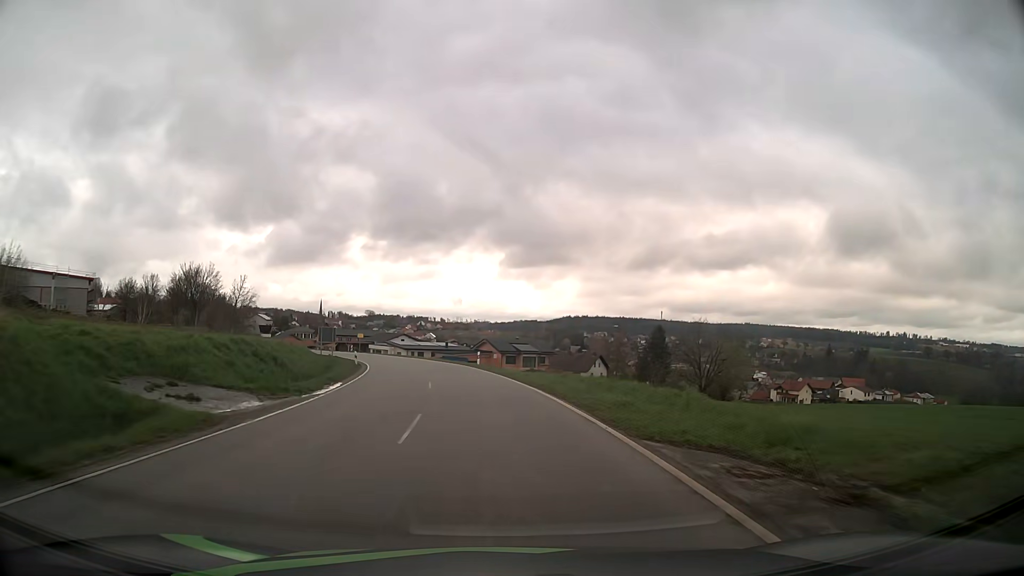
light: Day
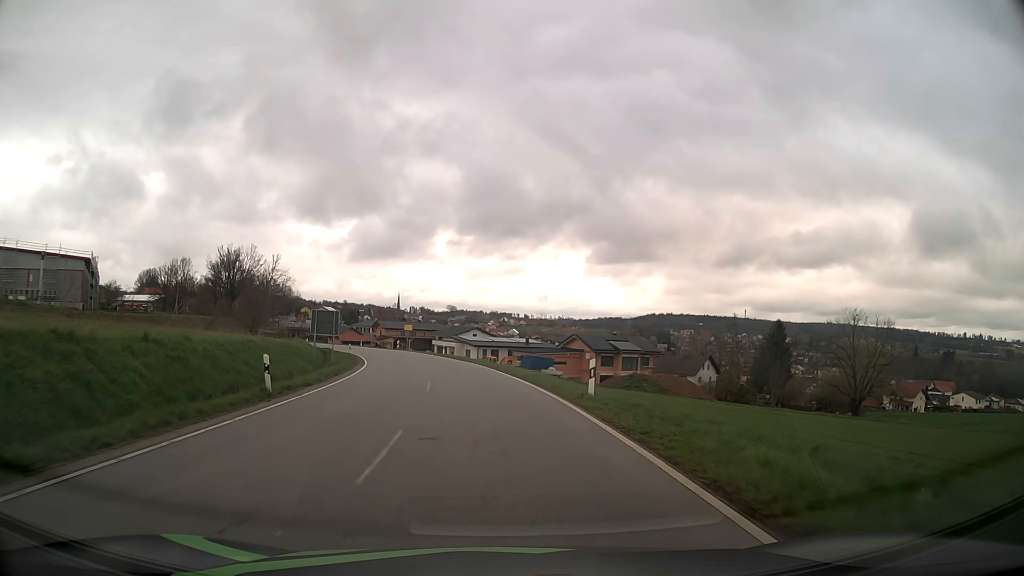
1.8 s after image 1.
(-1.6, +26.9) m; -7°
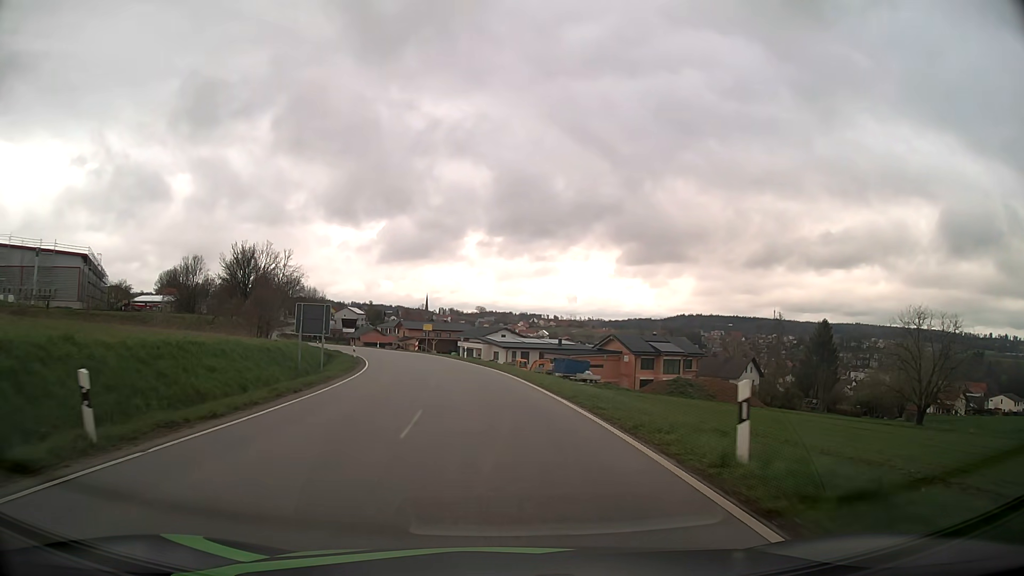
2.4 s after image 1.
(-0.2, +8.7) m; -3°
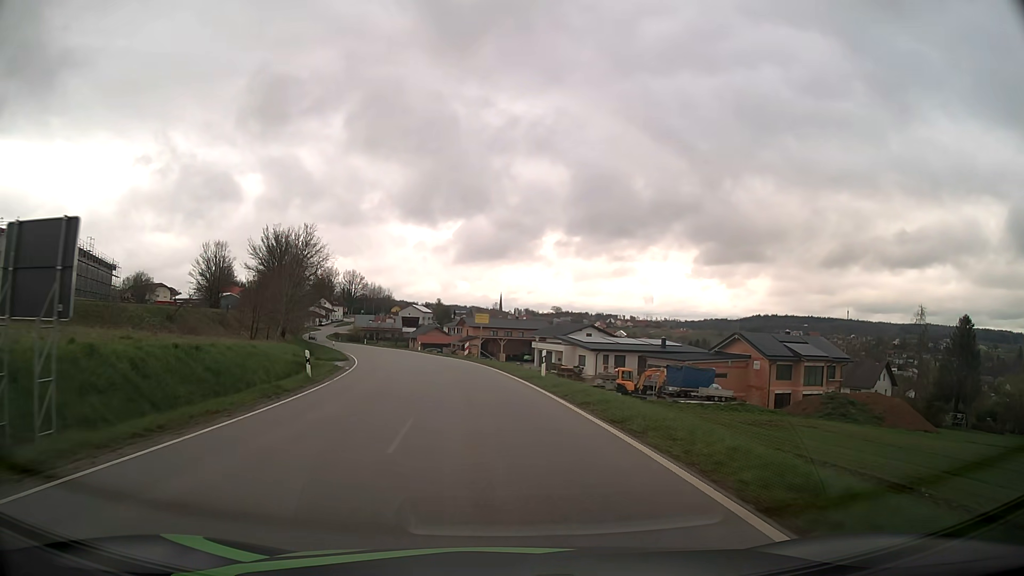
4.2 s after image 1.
(-1.4, +25.1) m; -6°
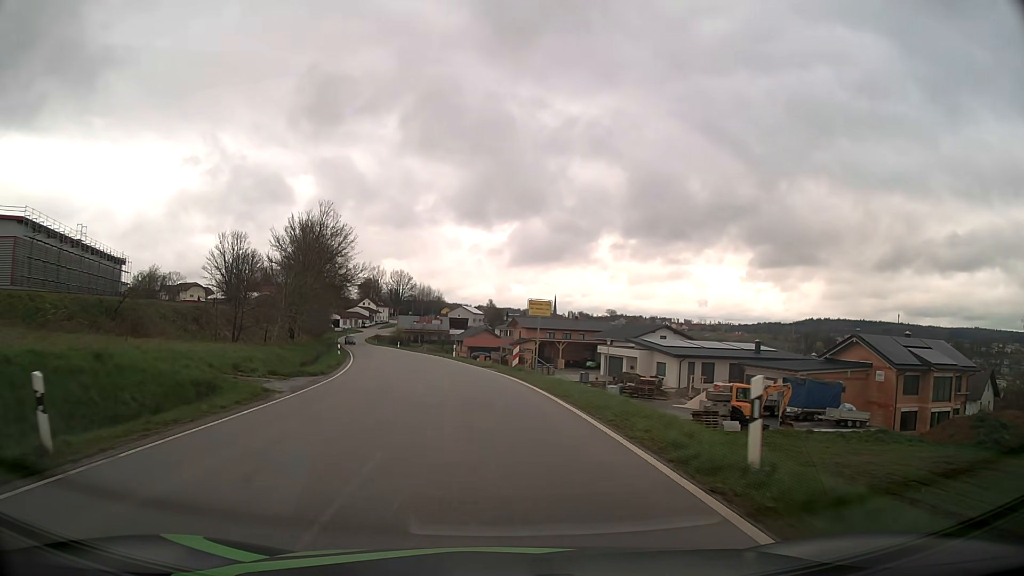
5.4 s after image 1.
(-0.6, +15.9) m; -4°
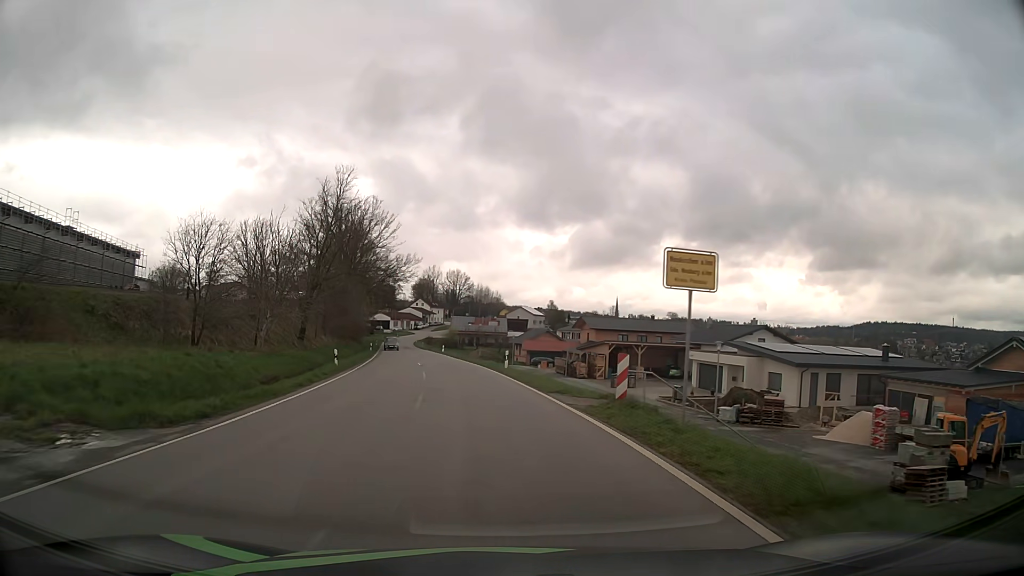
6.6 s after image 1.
(-0.7, +15.2) m; -5°
(0, +10) (-1, +20) (-2, +30) (-4, +40) (-5, +50) (-7, +60) (-9, +69) (-10, +79) (-12, +89) (-14, +99) m
